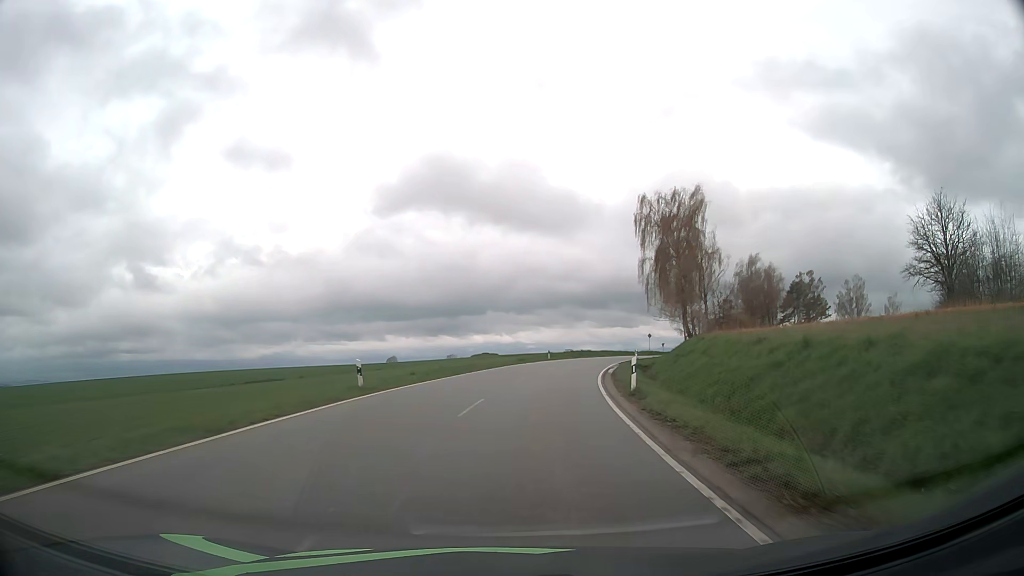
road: tertiary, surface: asphalt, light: Day
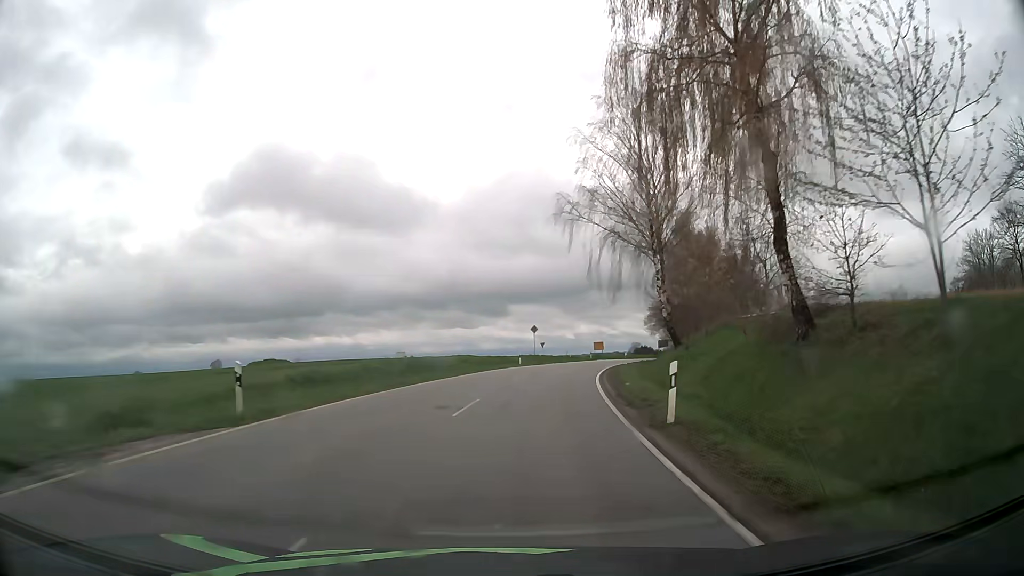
(+5.6, +46.9) m; +13°
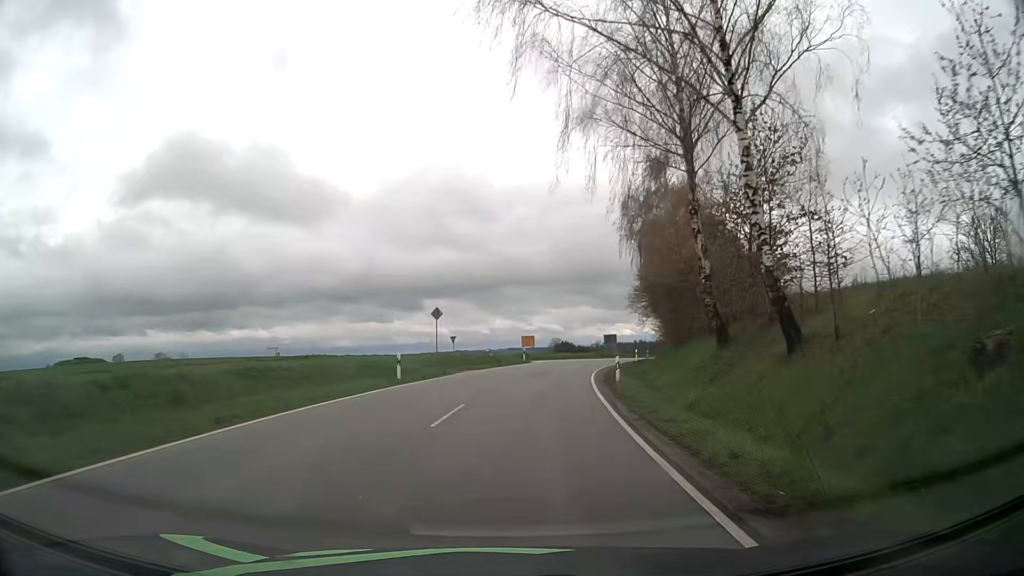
(+1.7, +25.2) m; +7°
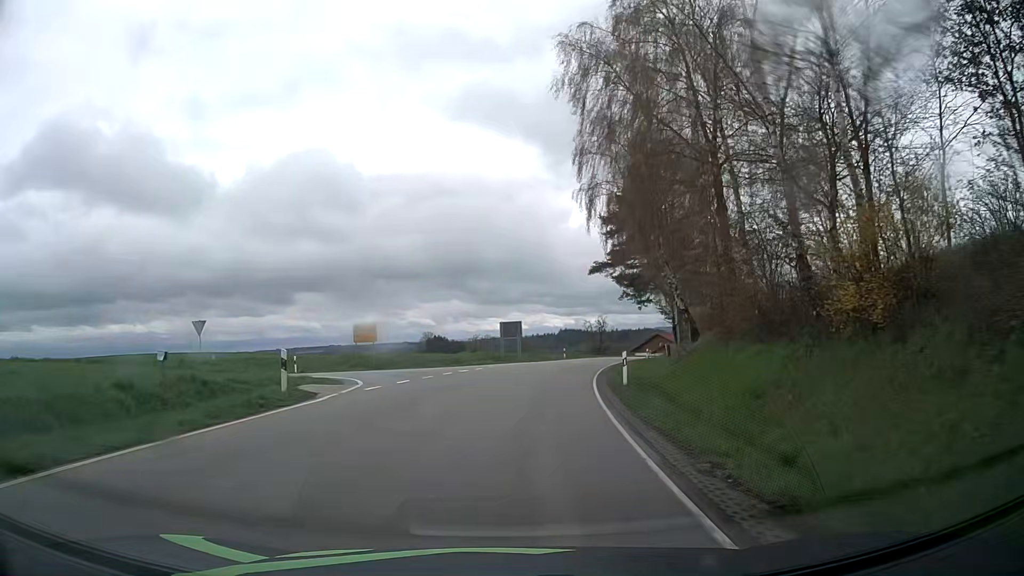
(+3.1, +35.8) m; +11°
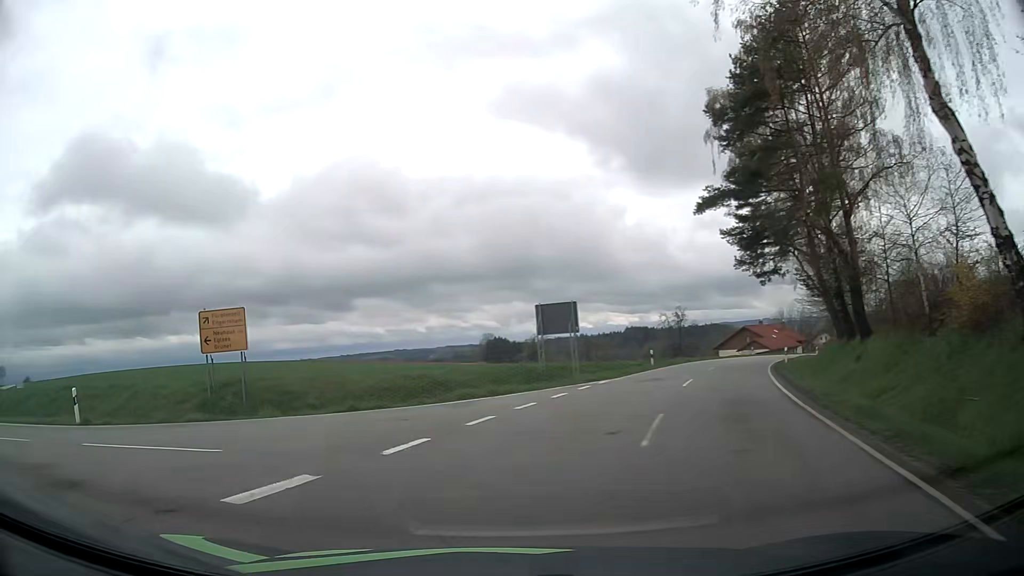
(+1.1, +24.4) m; -5°
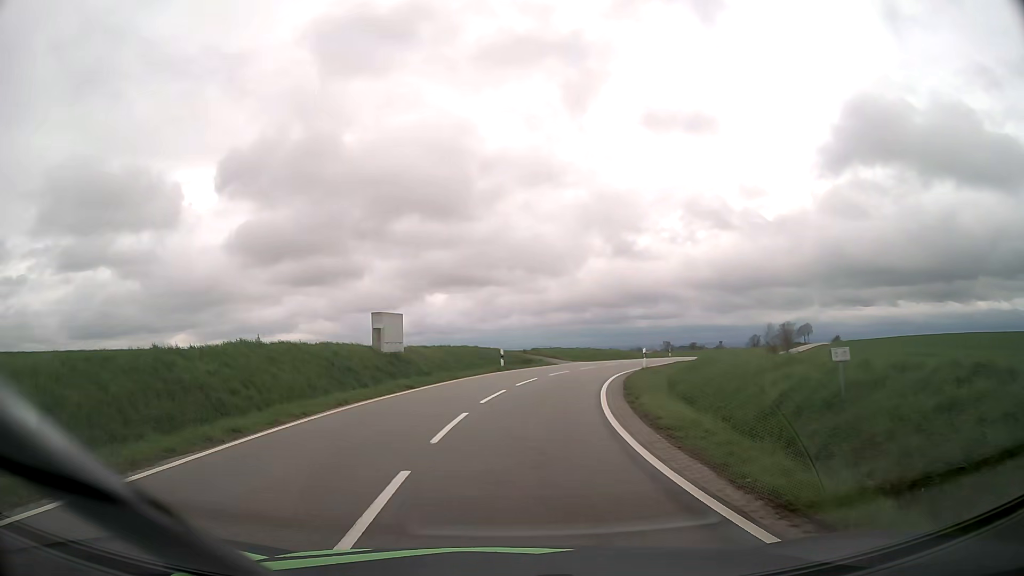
(-10.6, +13.9) m; -71°
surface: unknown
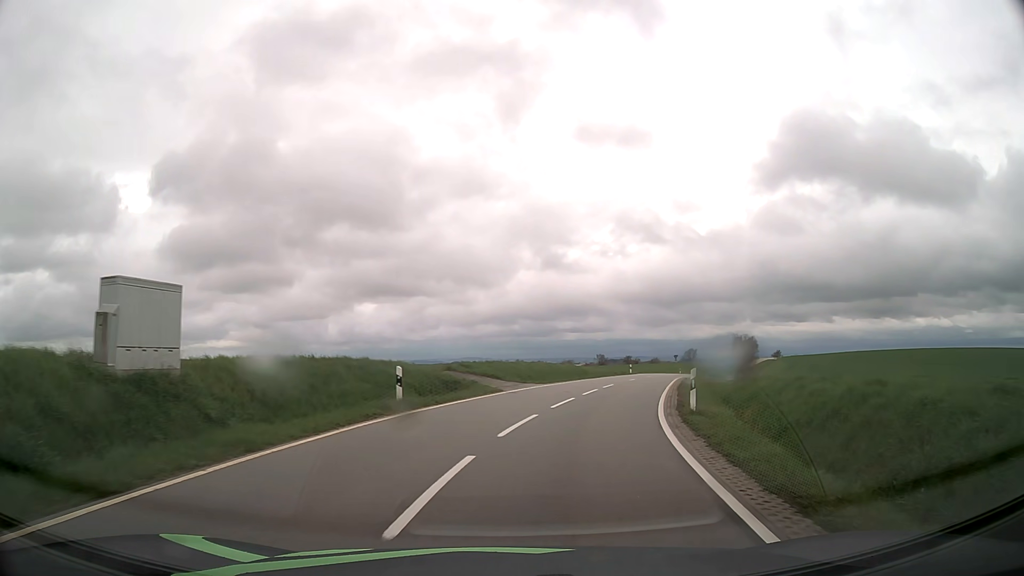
(+0.5, +16.6) m; +6°
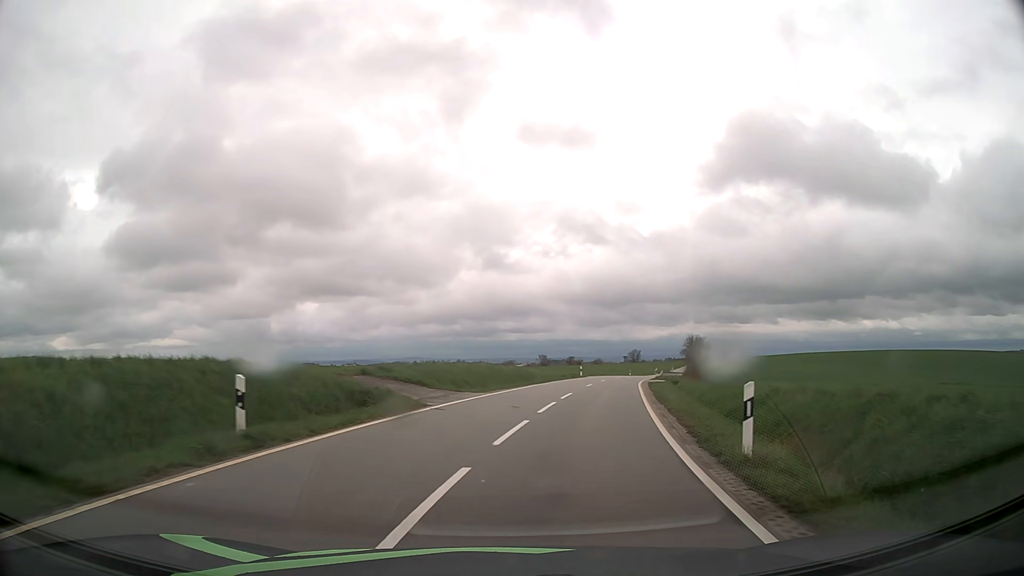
(+0.3, +6.8) m; +5°
(+1, +10) (+2, +20) (+4, +30) (+6, +39) (+8, +49) (+11, +59) (+13, +69) (+16, +78) (+18, +88) (+21, +98) m
